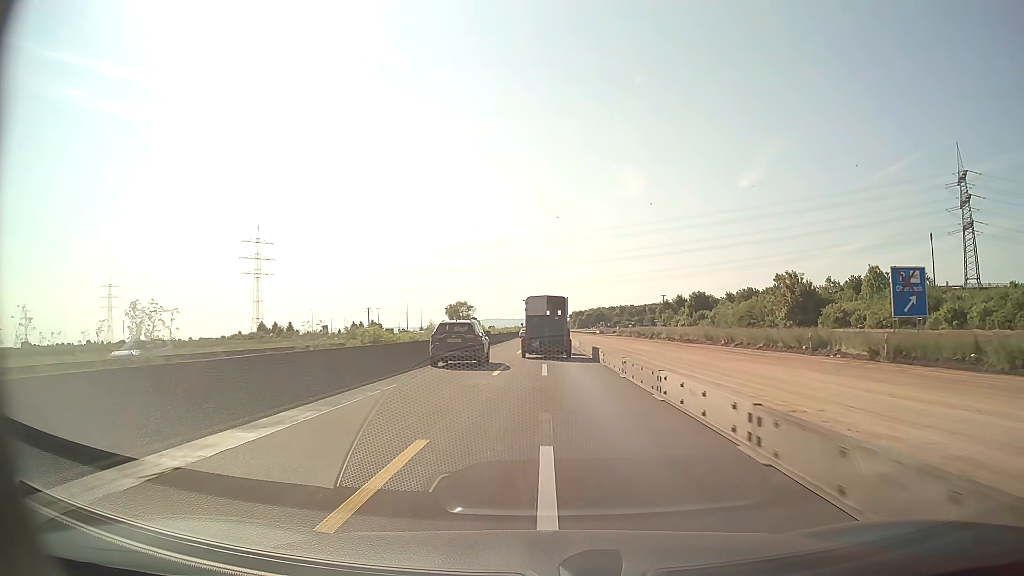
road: motorway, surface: asphalt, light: Day
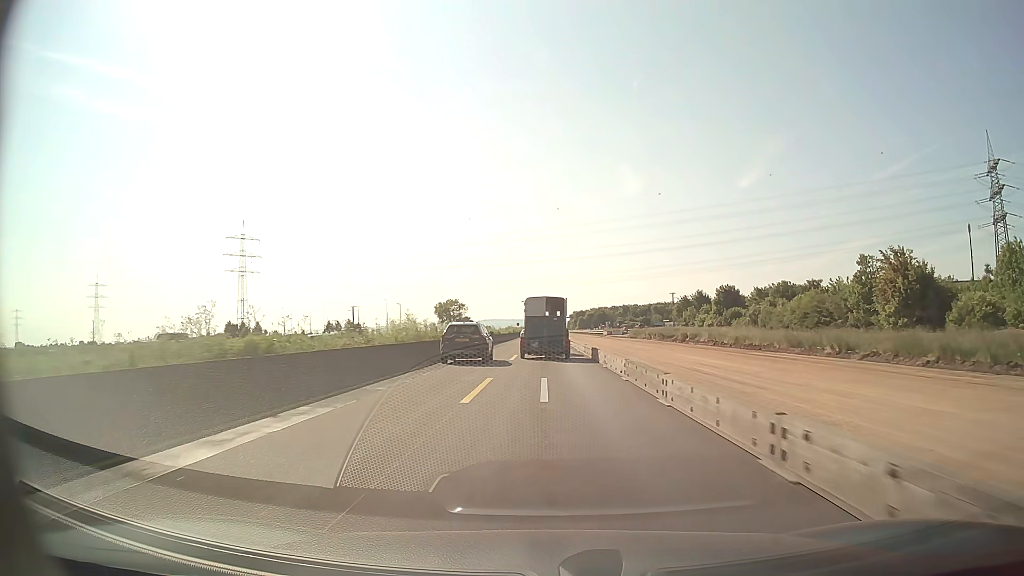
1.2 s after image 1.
(0.0, +24.7) m; 0°
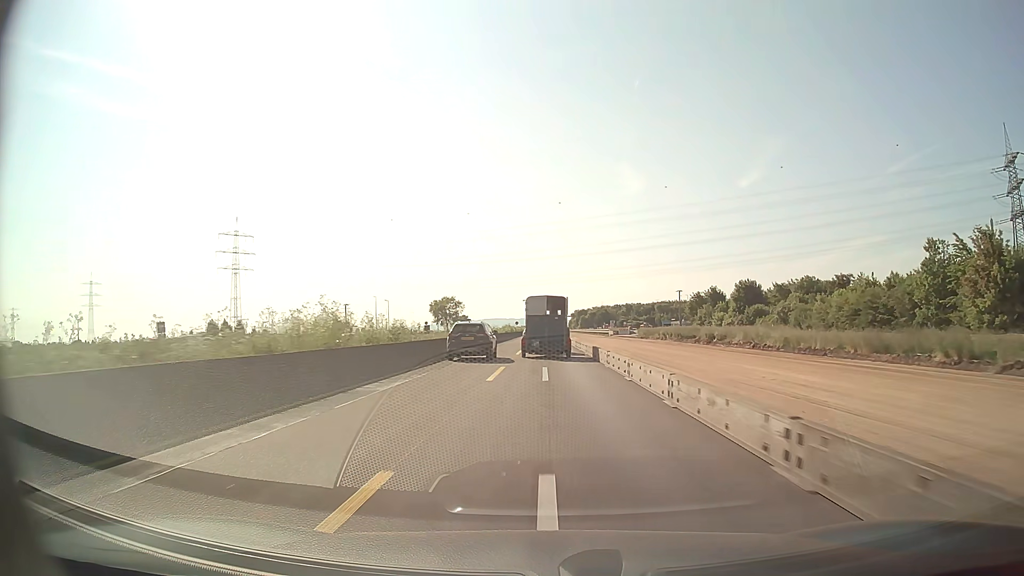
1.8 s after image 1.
(0.0, +12.4) m; 0°
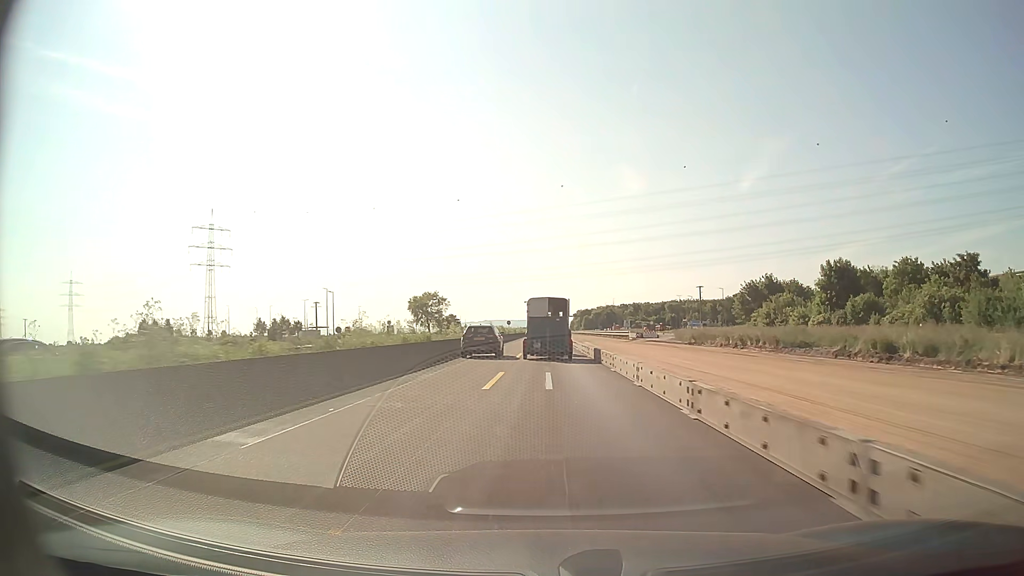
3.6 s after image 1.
(-0.1, +37.2) m; 0°
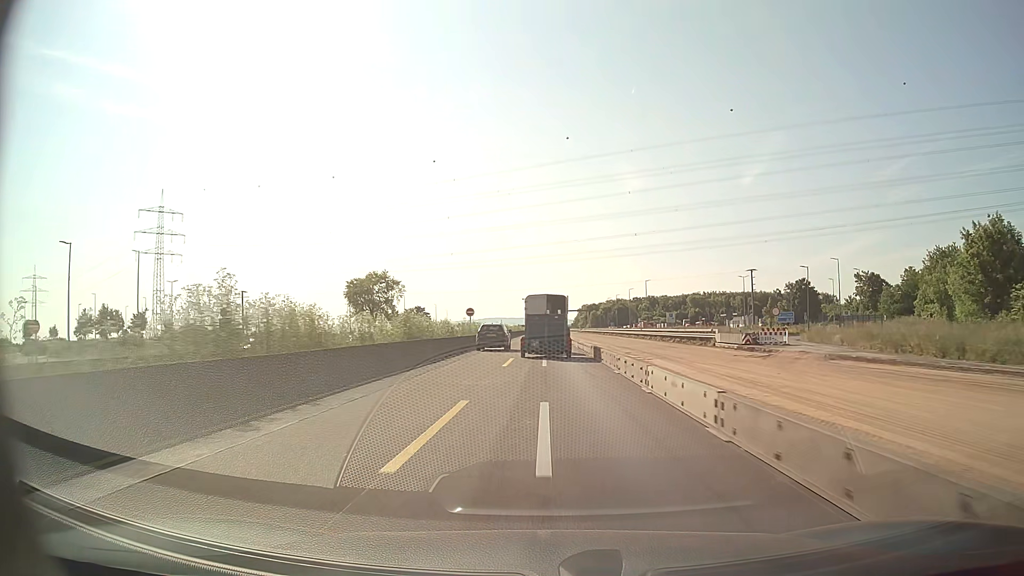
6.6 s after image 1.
(+0.2, +62.1) m; 0°
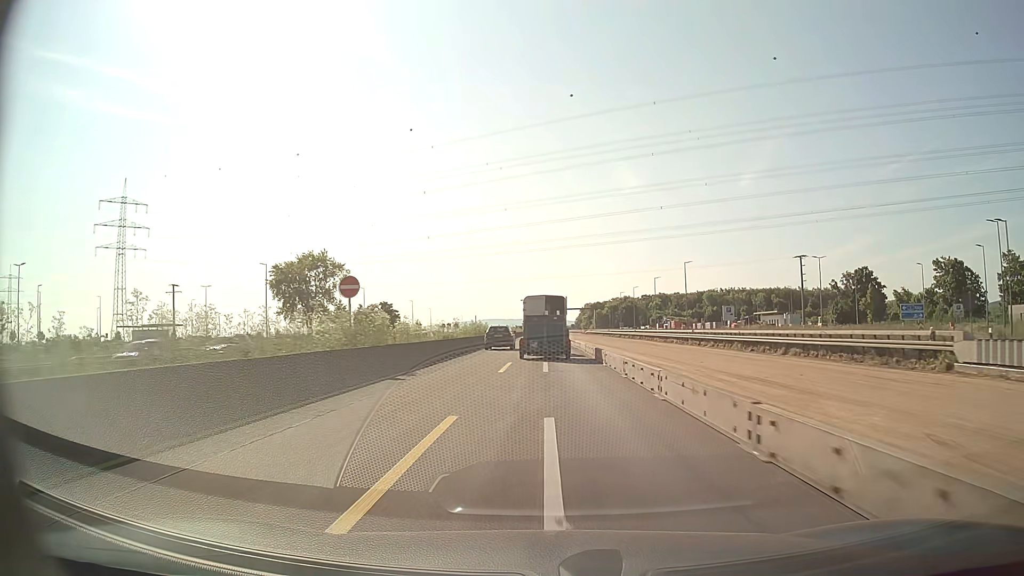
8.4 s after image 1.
(-0.1, +37.1) m; 0°
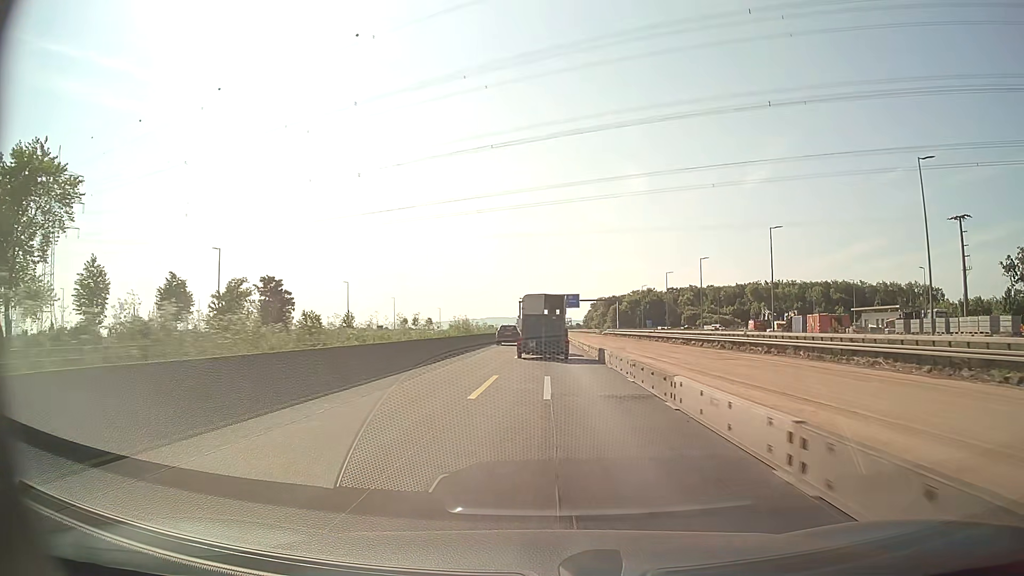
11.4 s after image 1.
(+0.1, +61.5) m; 0°
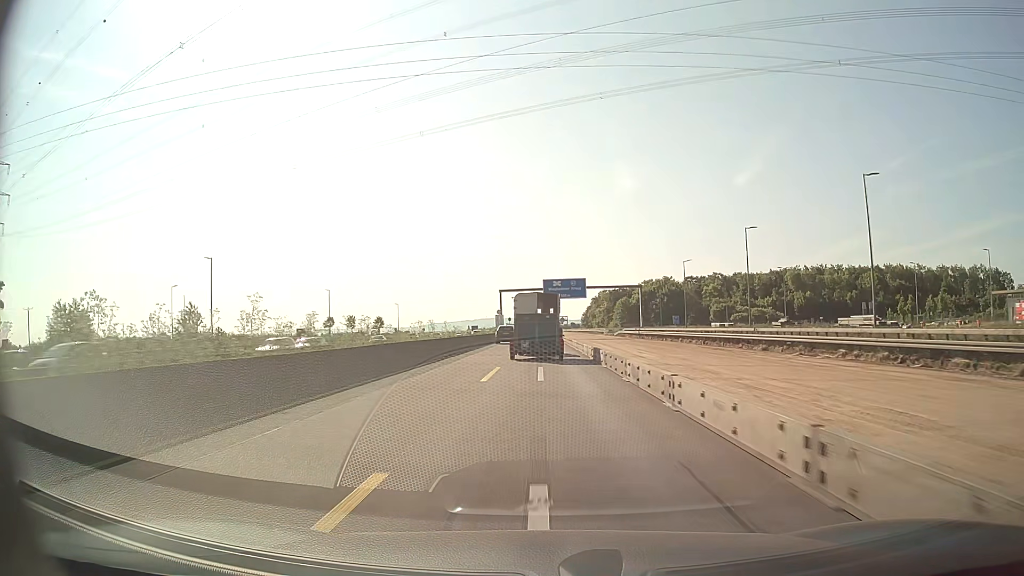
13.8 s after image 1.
(+0.3, +48.4) m; +1°
(0, +10) (0, +20) (0, +30) (0, +40) (0, +50) (0, +60) (0, +70) (0, +80) (-1, +90) (-1, +100) m
